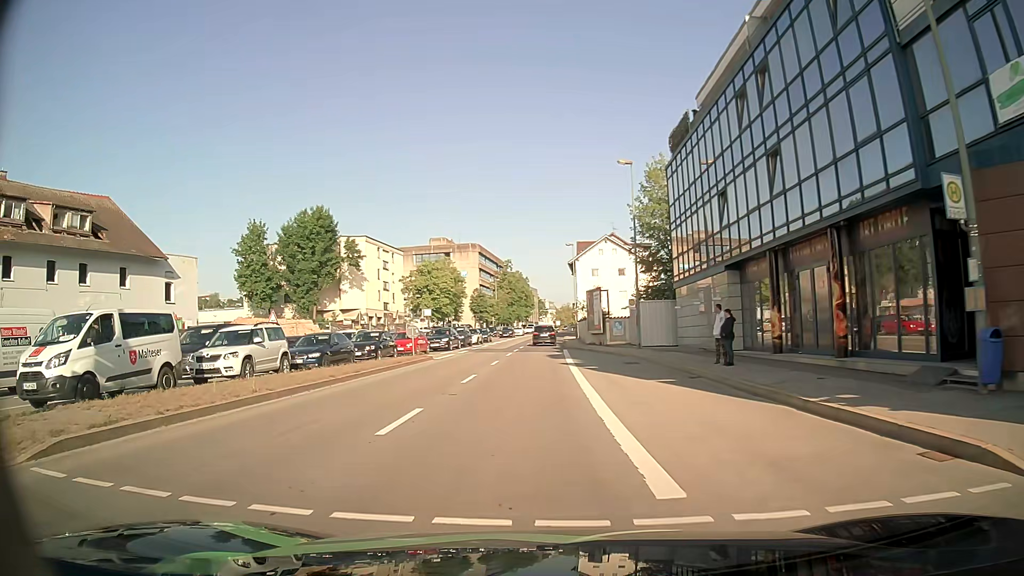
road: primary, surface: asphalt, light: Day
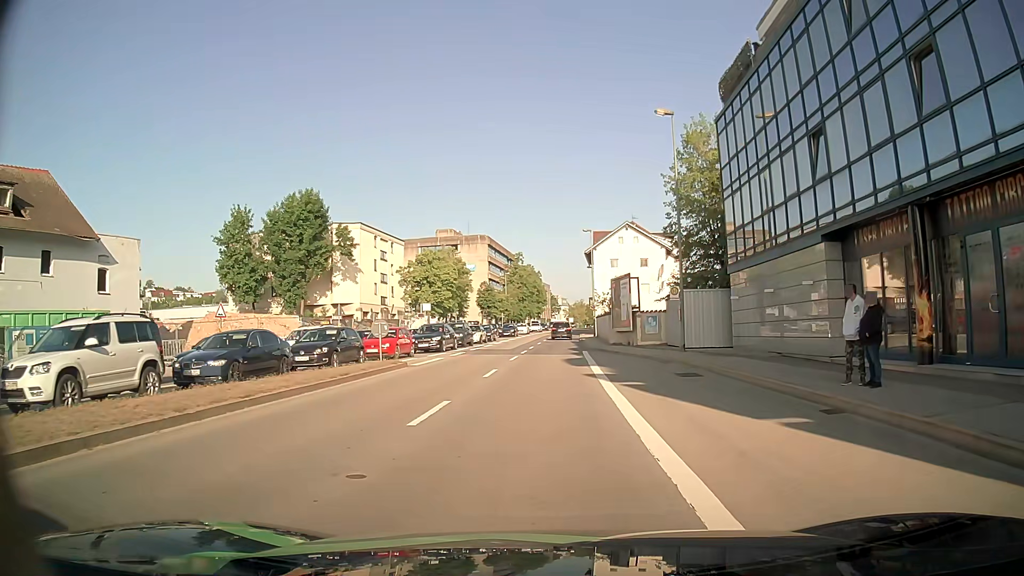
(-0.3, +8.5) m; -2°
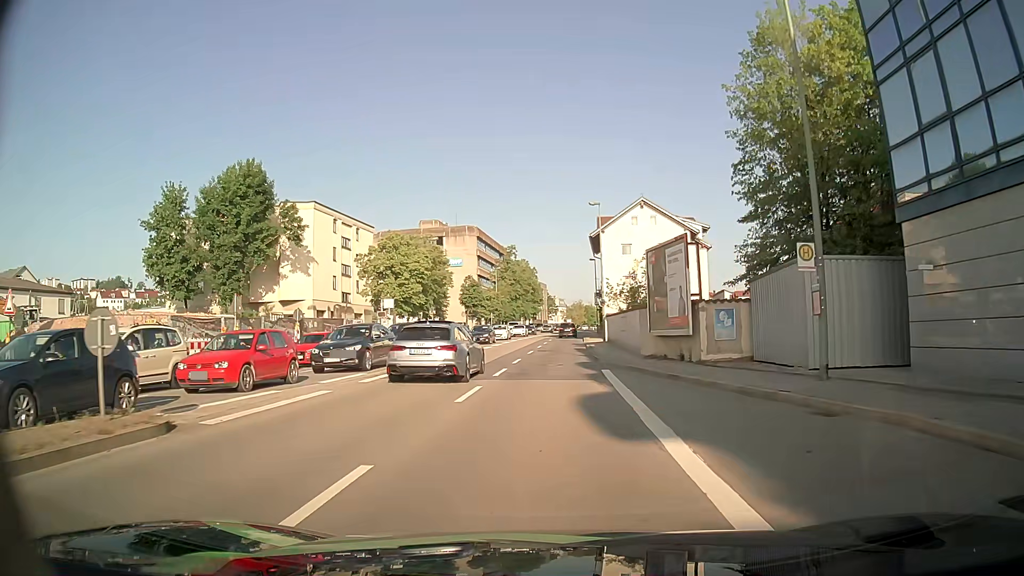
(0.0, +15.0) m; 0°
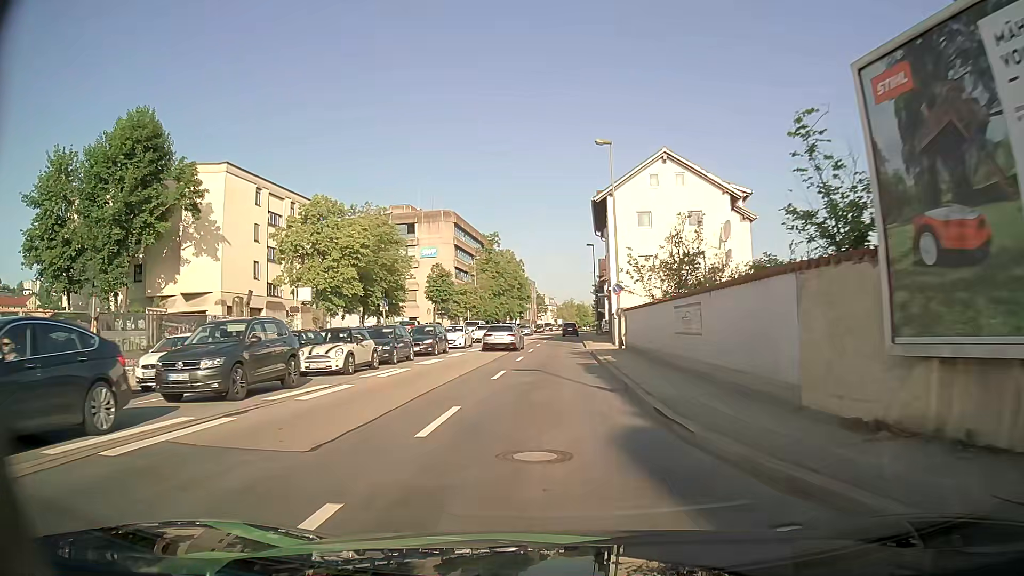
(+0.2, +16.8) m; +1°
